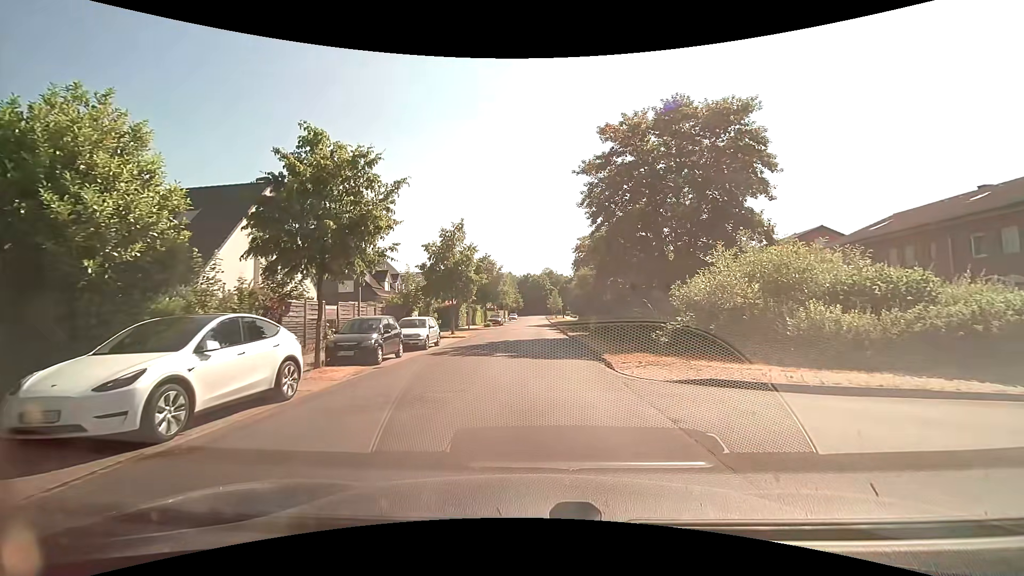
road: residential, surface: paved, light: Day
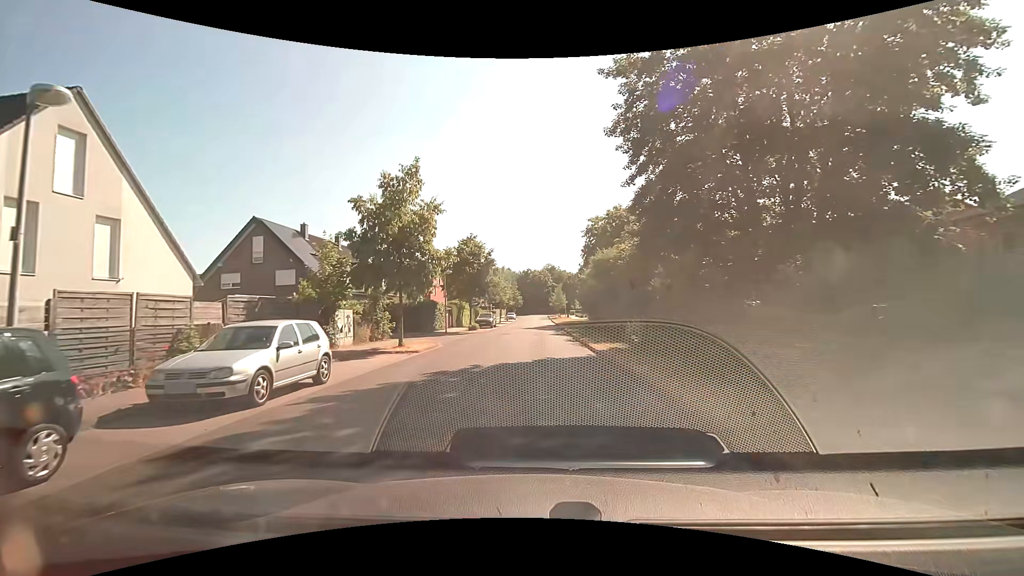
(0.0, +13.6) m; 0°
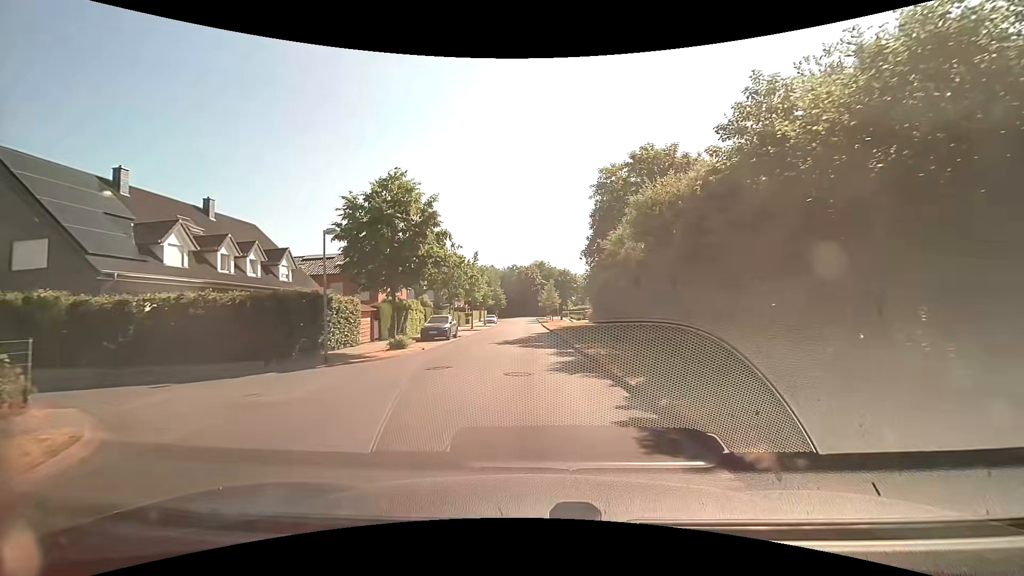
(+0.2, +19.8) m; +1°
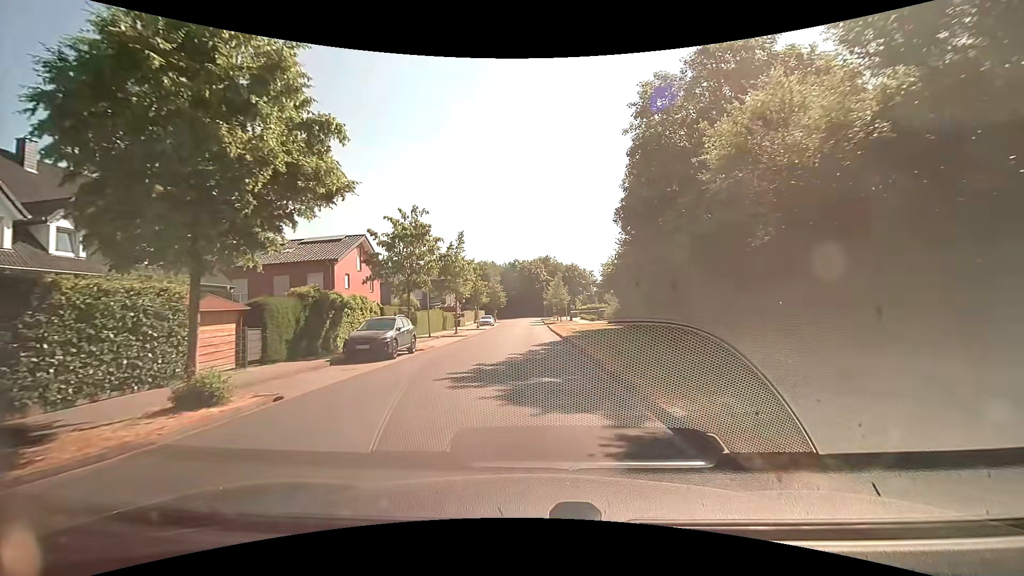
(+0.1, +13.2) m; 0°
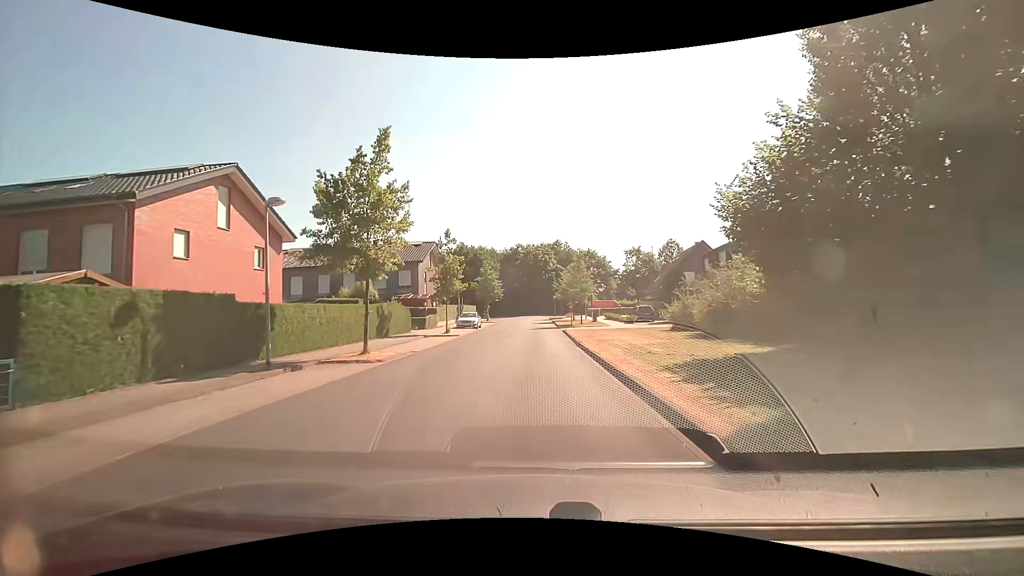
(-0.2, +22.2) m; -1°
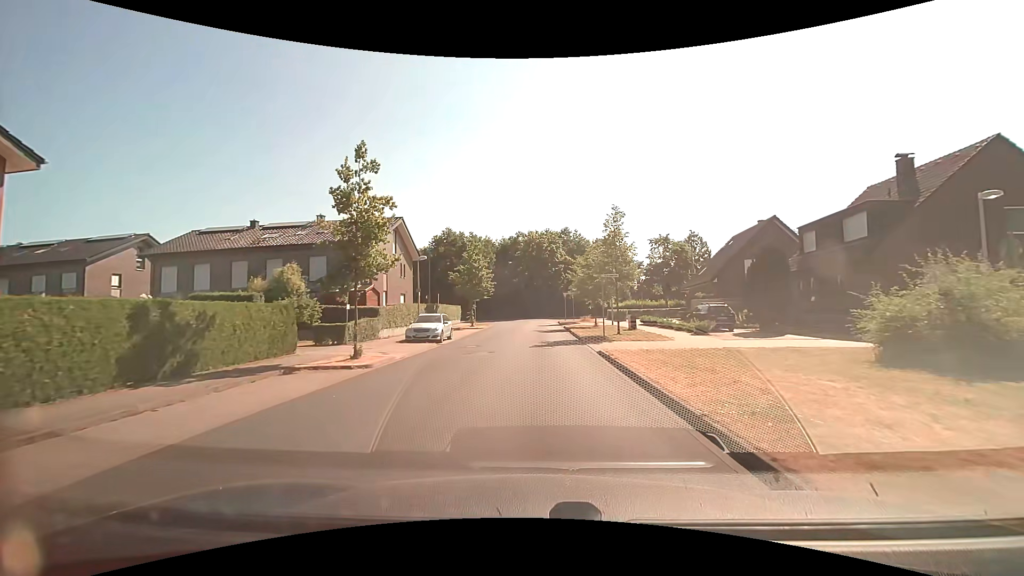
(-0.1, +17.5) m; 0°
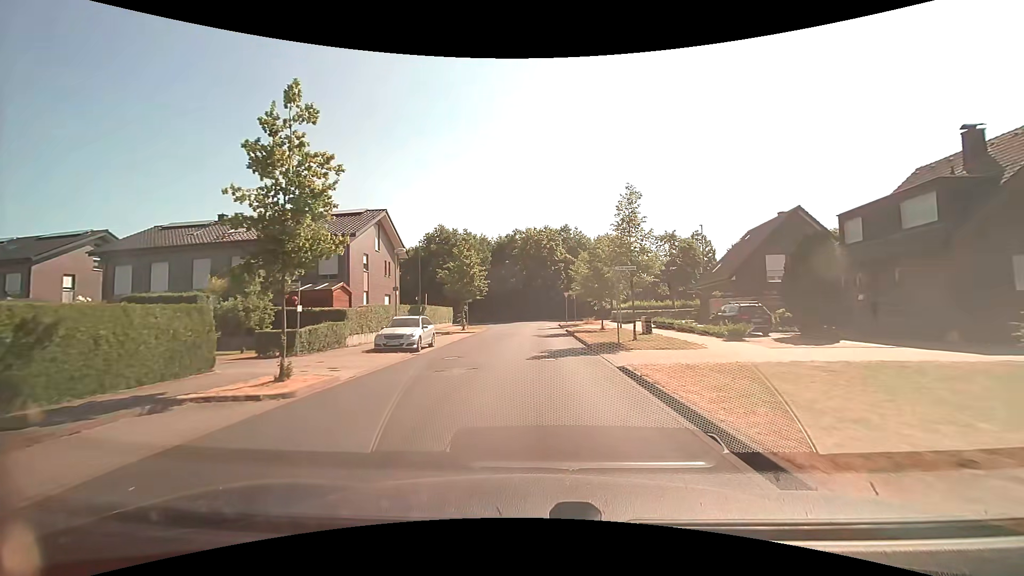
(0.0, +4.5) m; 0°
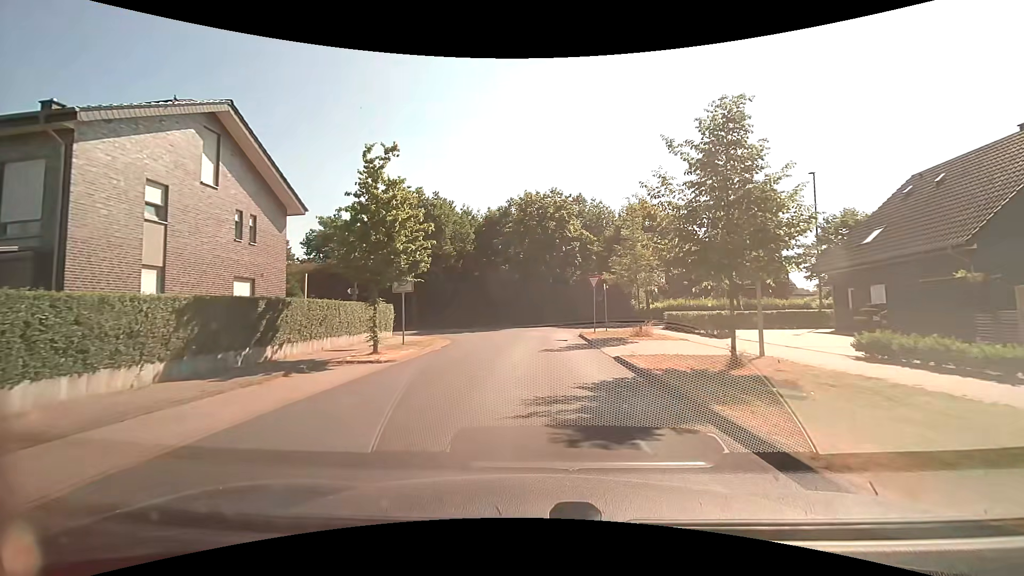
(-0.1, +21.6) m; 0°
(0, +10) (0, +20) (0, +30) (-2, +40) (-10, +45) (-20, +46) (-30, +46) (-40, +47) (-50, +47) (-60, +47) m
